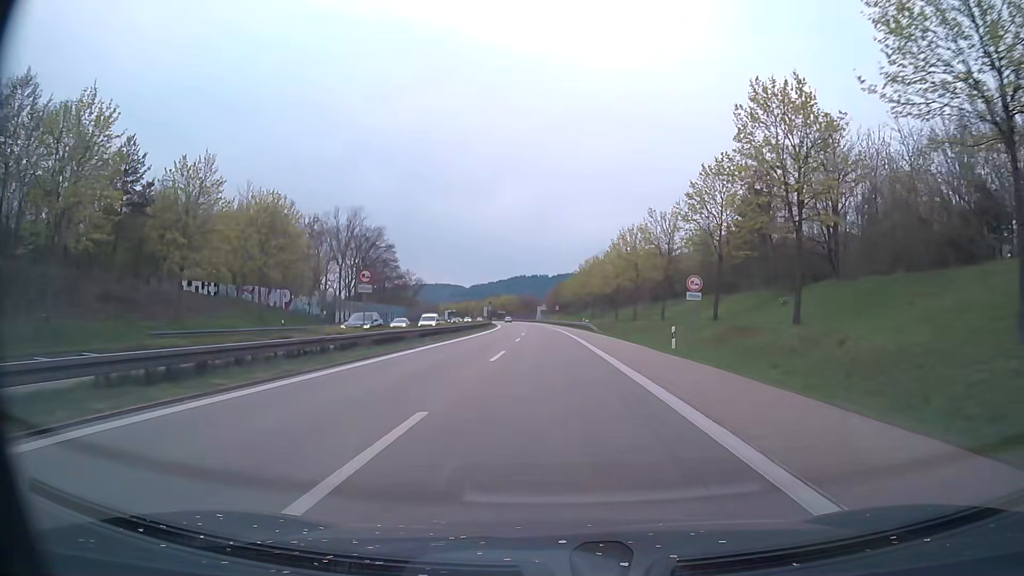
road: trunk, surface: asphalt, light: Day
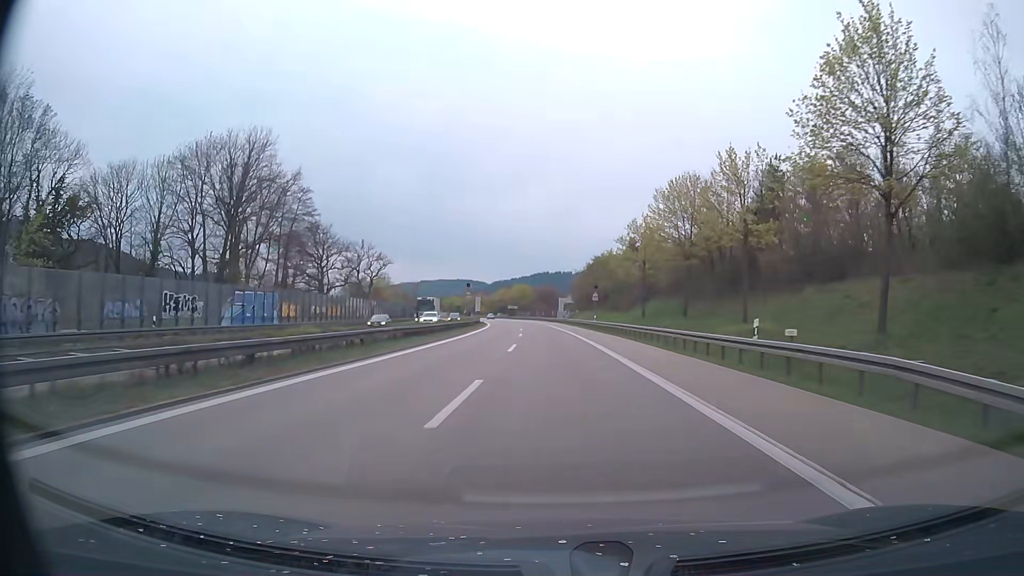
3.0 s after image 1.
(-0.9, +62.4) m; -2°
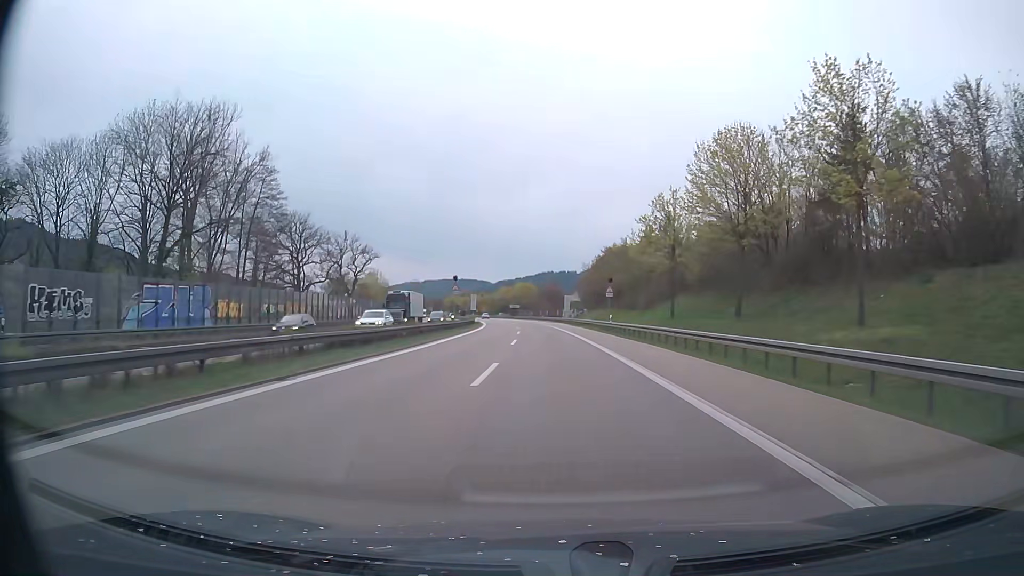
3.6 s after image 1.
(0.0, +12.5) m; 0°
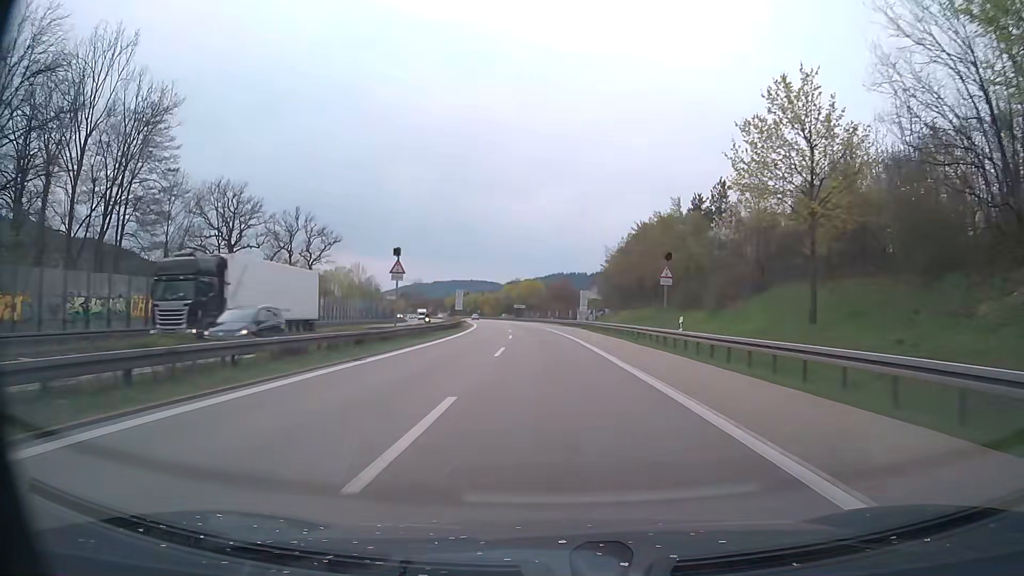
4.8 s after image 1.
(-0.3, +25.0) m; -1°
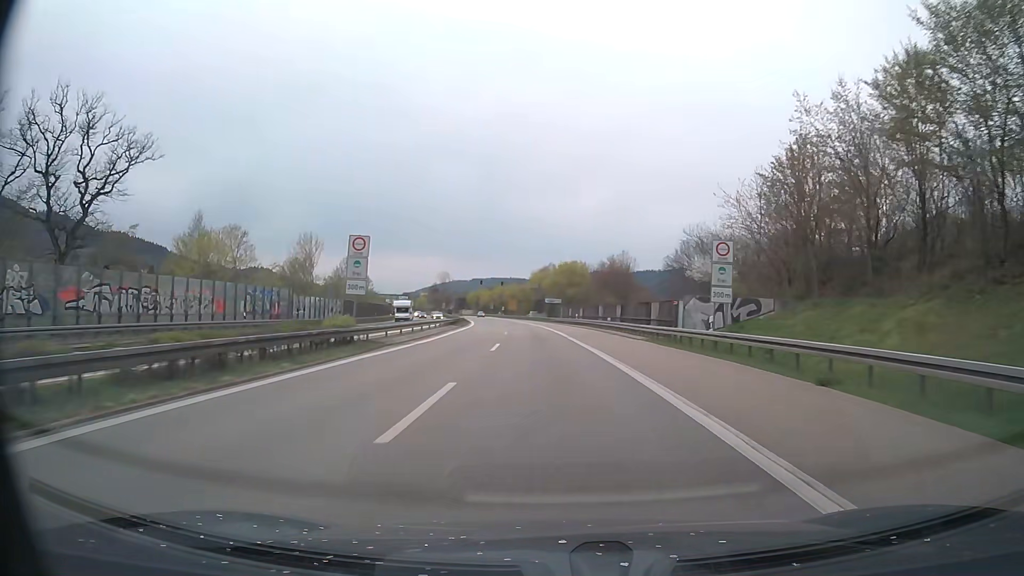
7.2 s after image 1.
(-1.3, +50.1) m; -3°
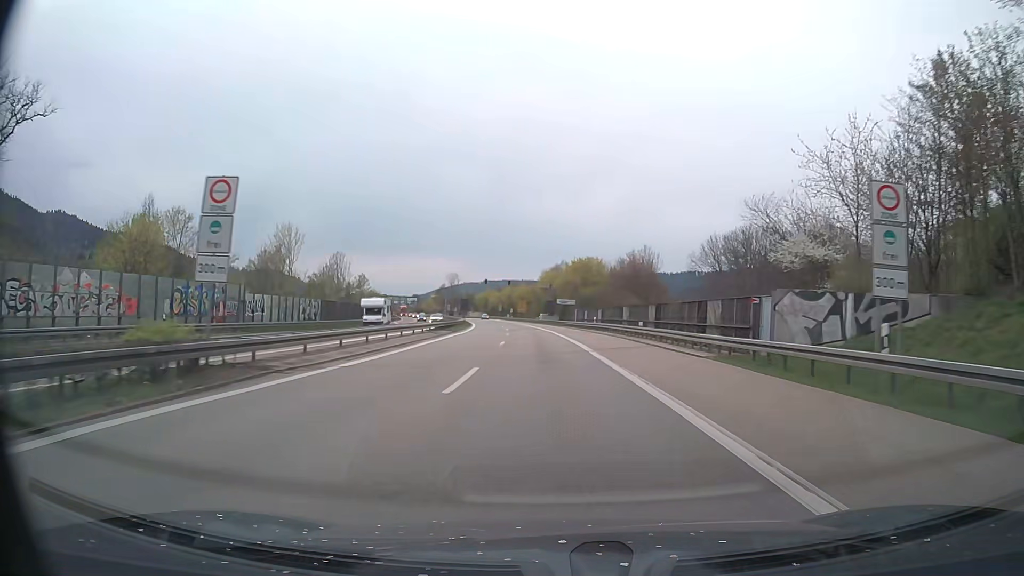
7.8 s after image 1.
(-0.1, +12.5) m; -1°
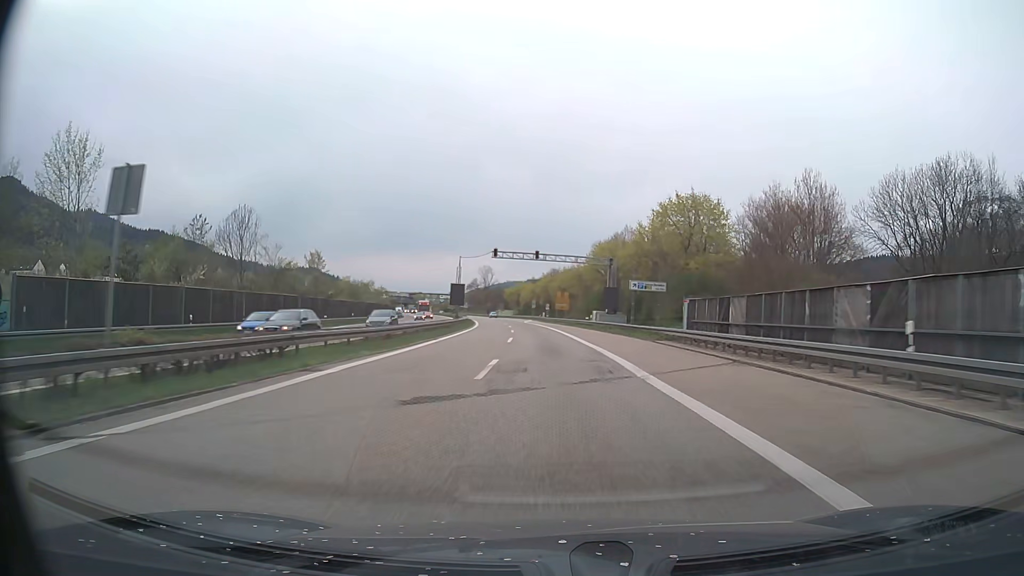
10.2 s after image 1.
(-1.6, +50.2) m; -4°
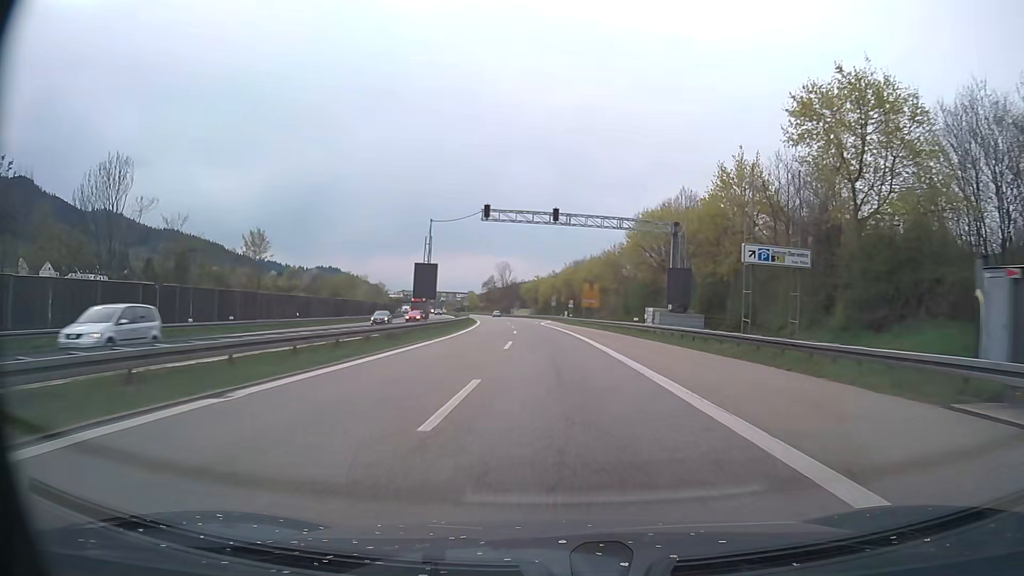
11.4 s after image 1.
(-0.4, +25.1) m; -2°
(0, +10) (0, +20) (0, +30) (-1, +40) (-1, +50) (-2, +60) (-2, +70) (-3, +80) (-4, +90) (-5, +100) m
